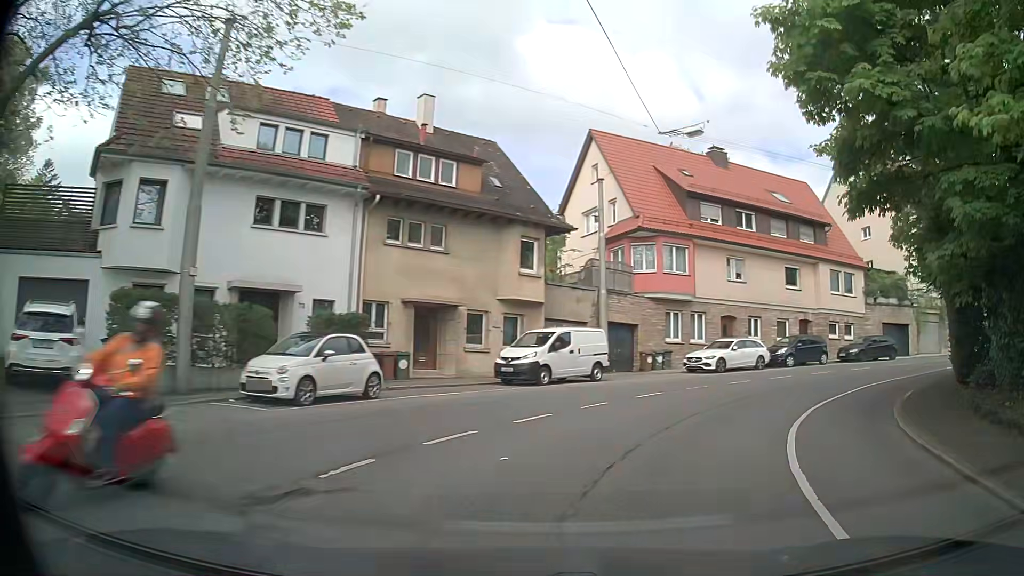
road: secondary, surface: asphalt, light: Day
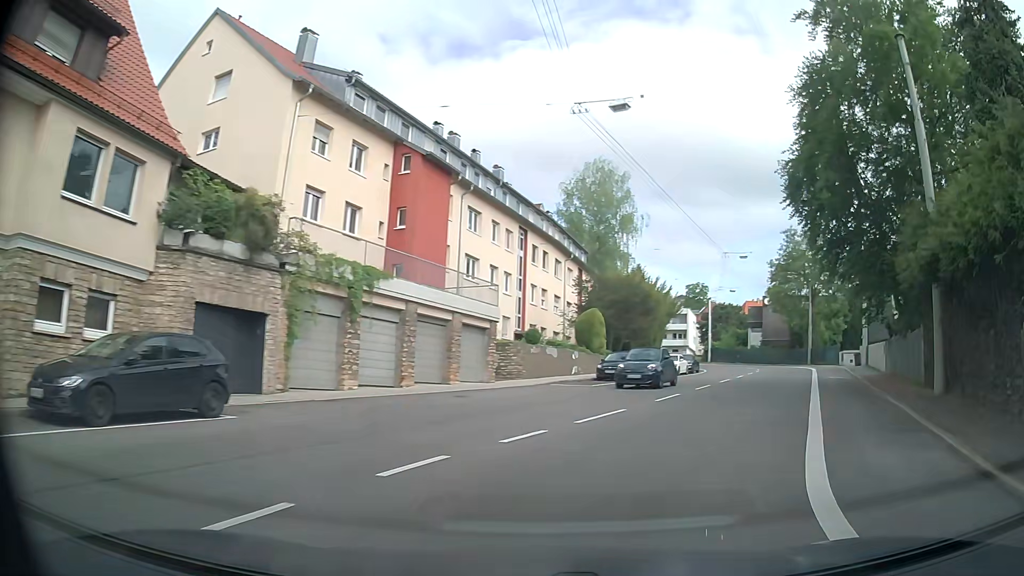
(+13.1, +23.9) m; +56°
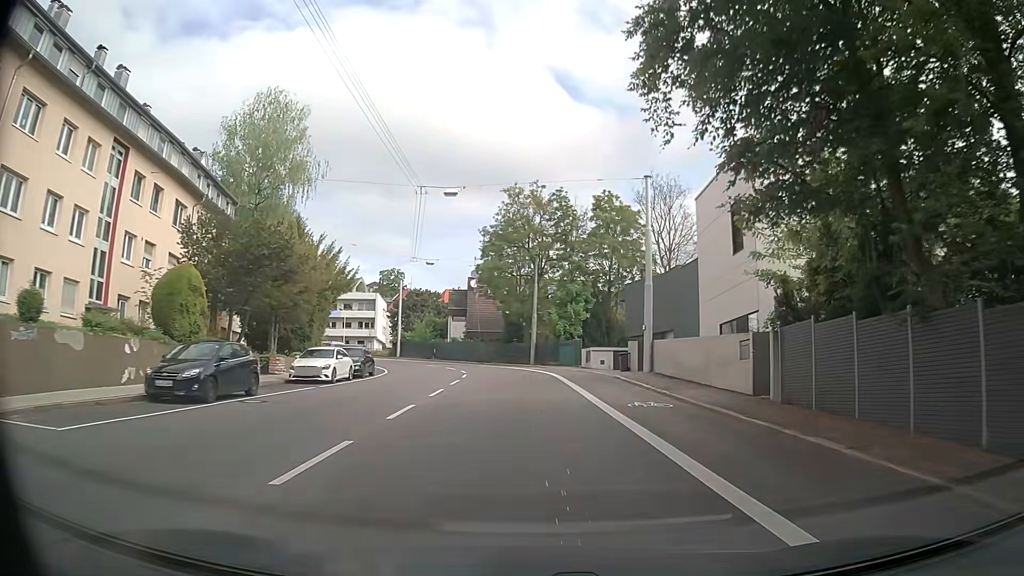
(+5.1, +16.9) m; +27°
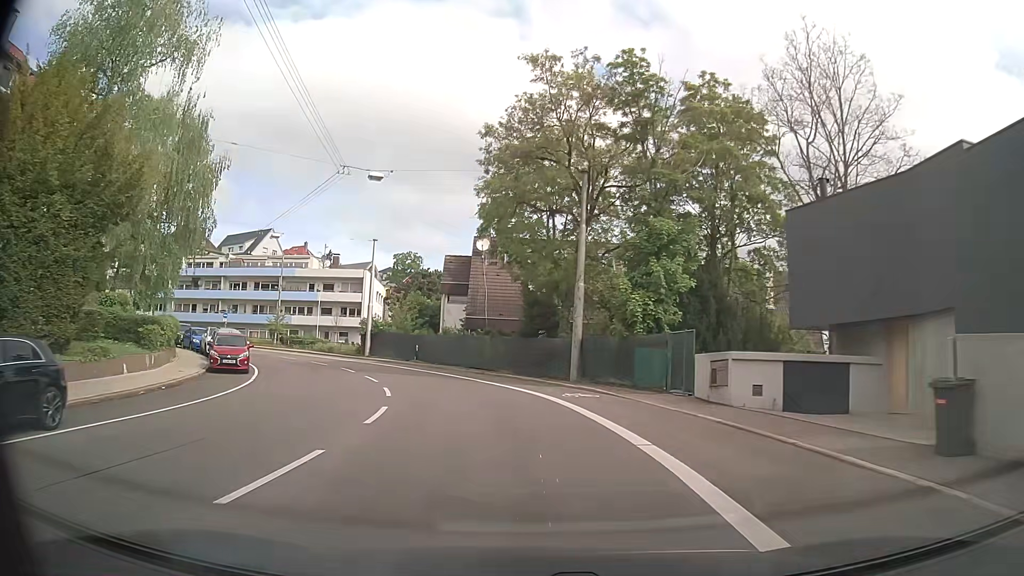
(+0.1, +25.5) m; -3°
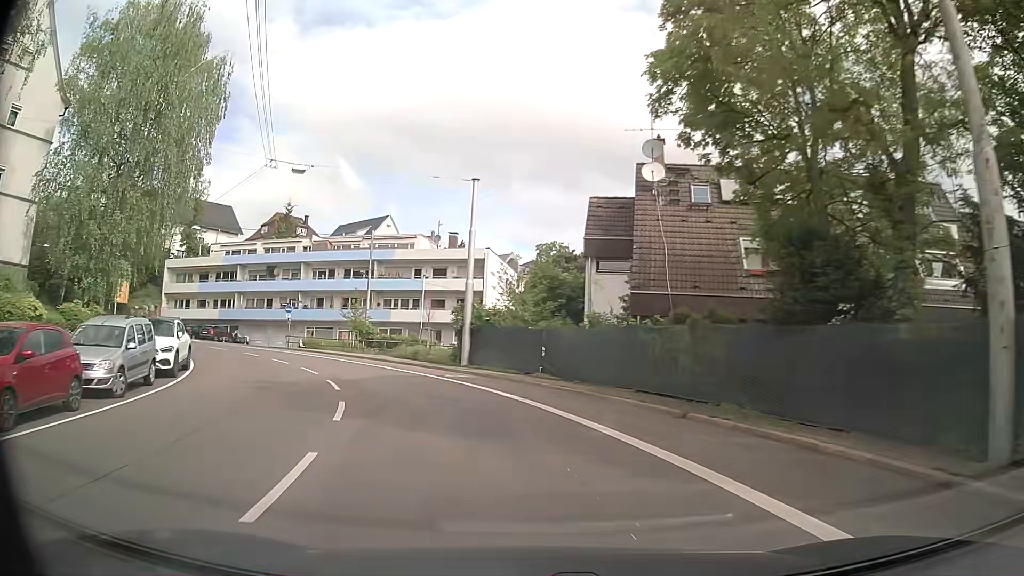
(-1.7, +19.1) m; -12°
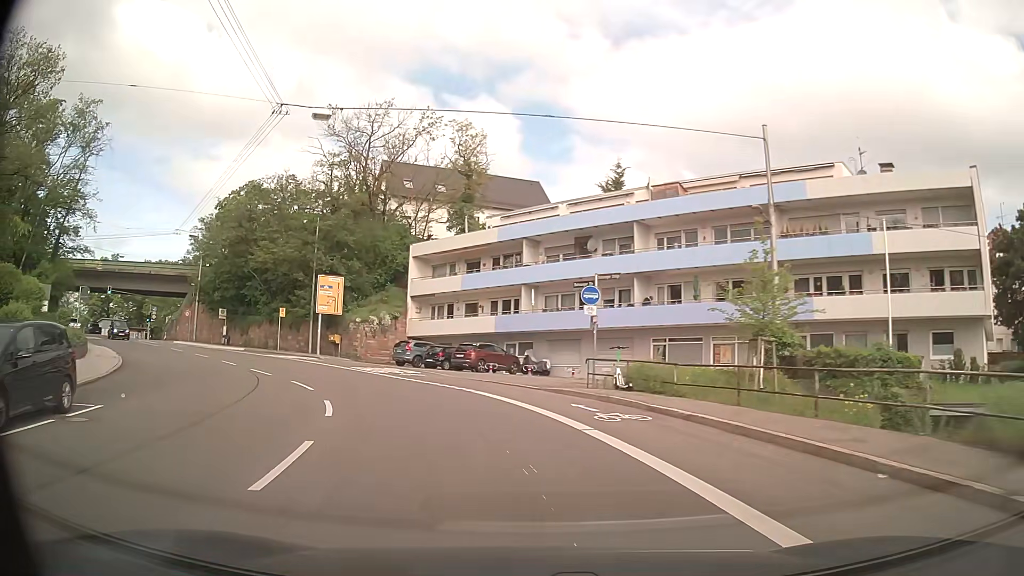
(-7.7, +28.8) m; -30°
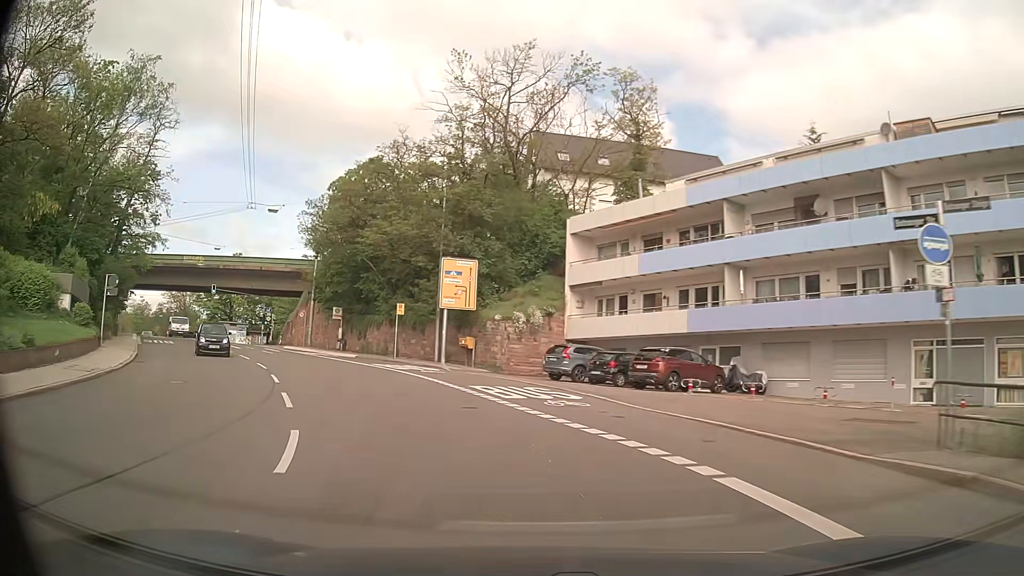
(-1.6, +11.8) m; -15°
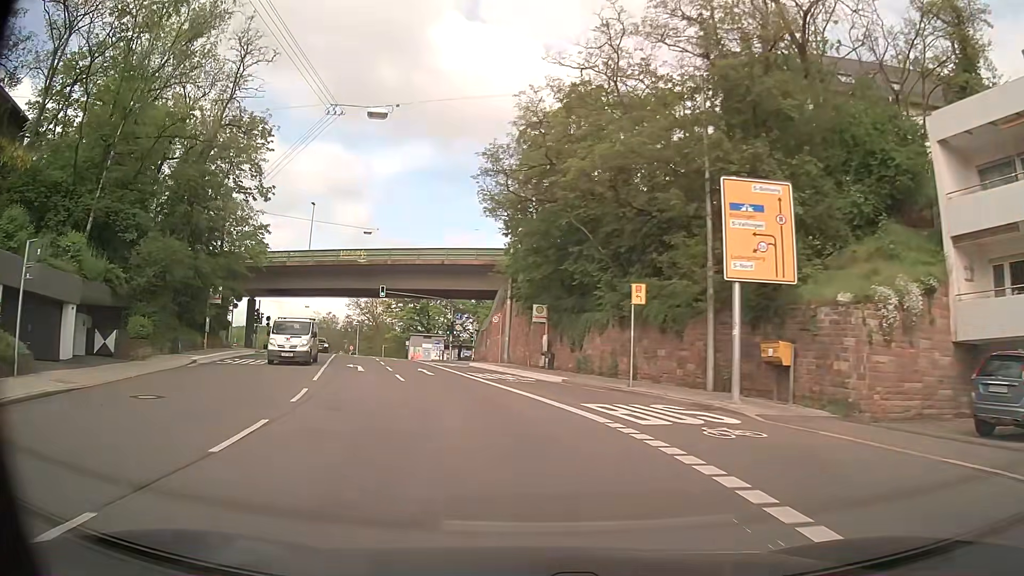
(-3.1, +17.8) m; -20°
(-1, +10) (-2, +20) (-5, +30) (-7, +39) (-10, +49) (-13, +59) (-15, +68) (-19, +78) (-23, +87) (-28, +95) m
